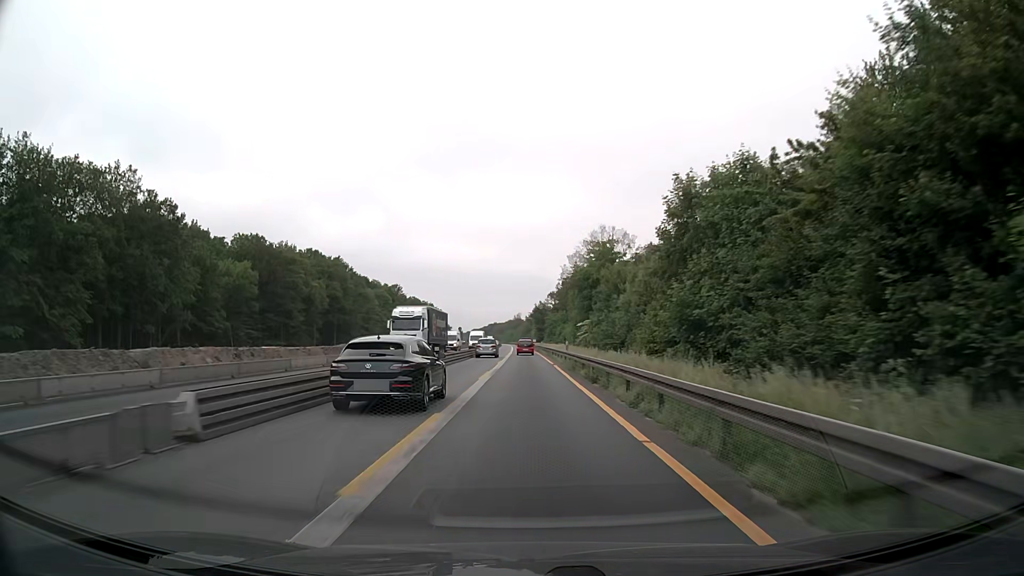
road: motorway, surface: asphalt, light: Day
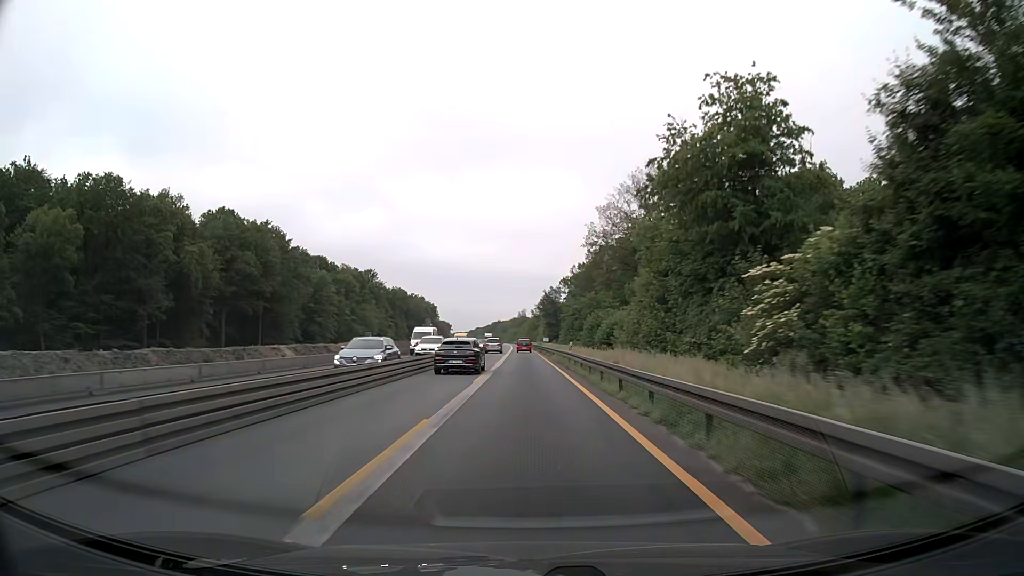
(-0.1, +51.7) m; 0°
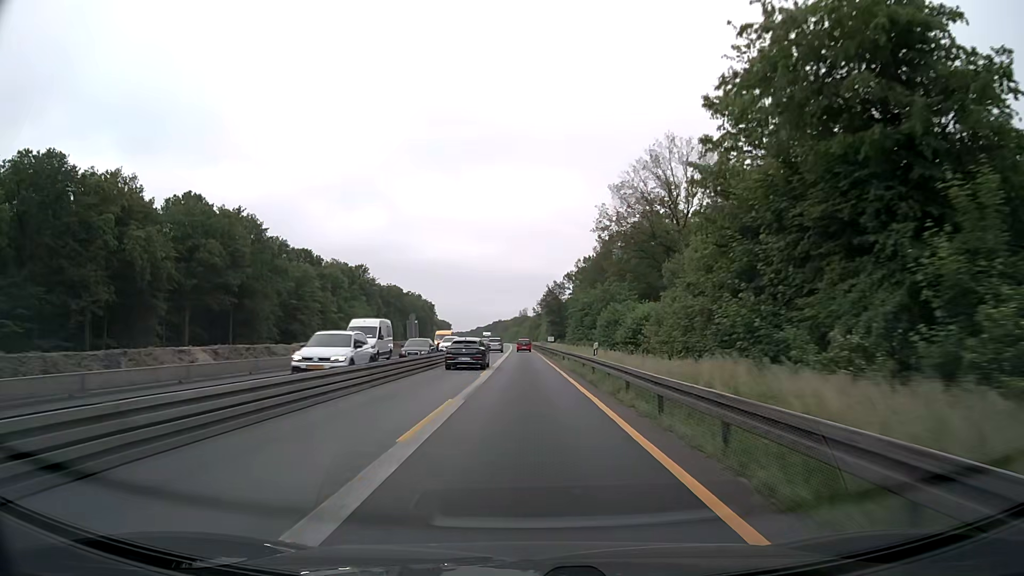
(0.0, +12.9) m; 0°
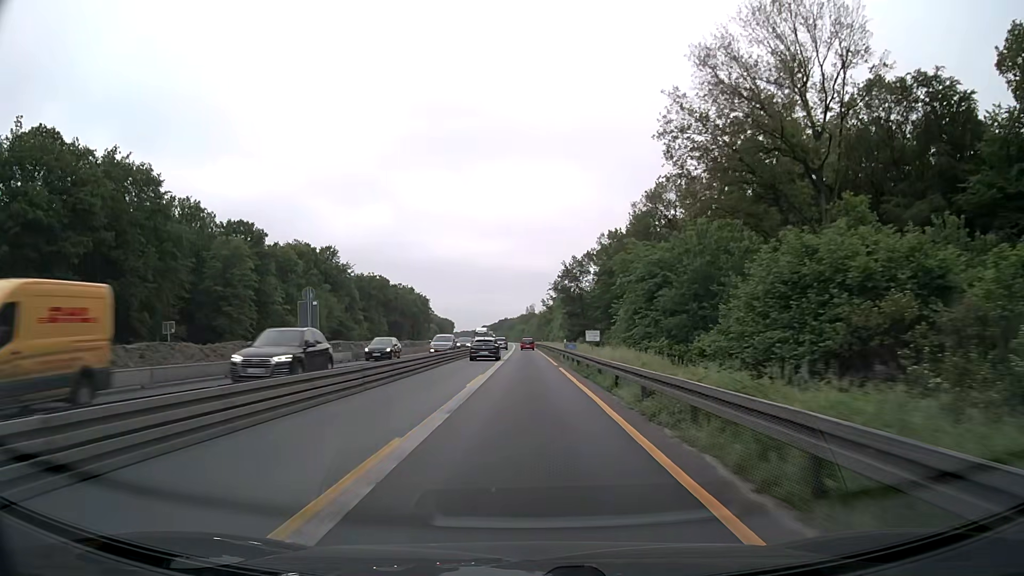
(-0.2, +38.7) m; -1°
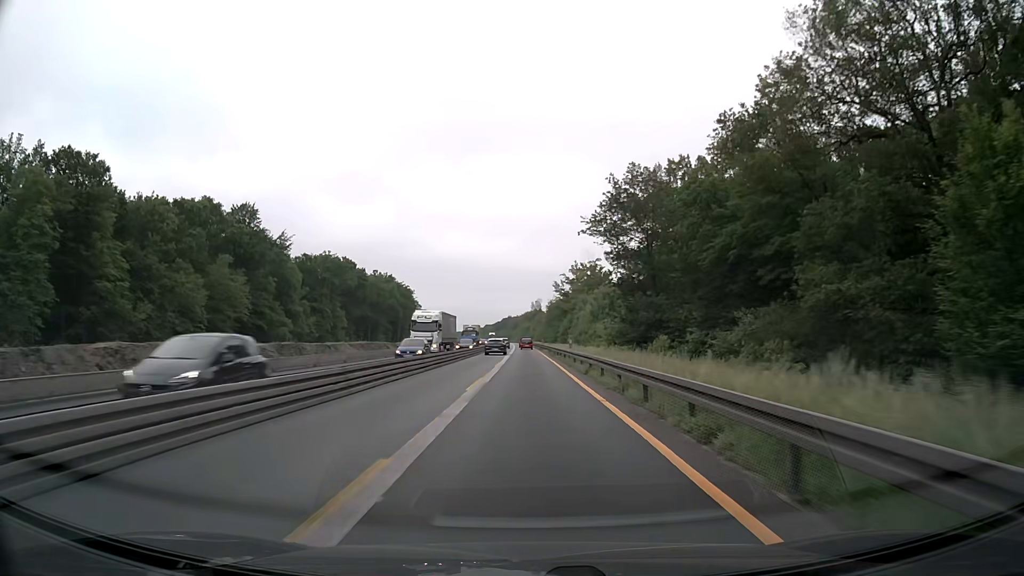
(-0.2, +51.6) m; 0°
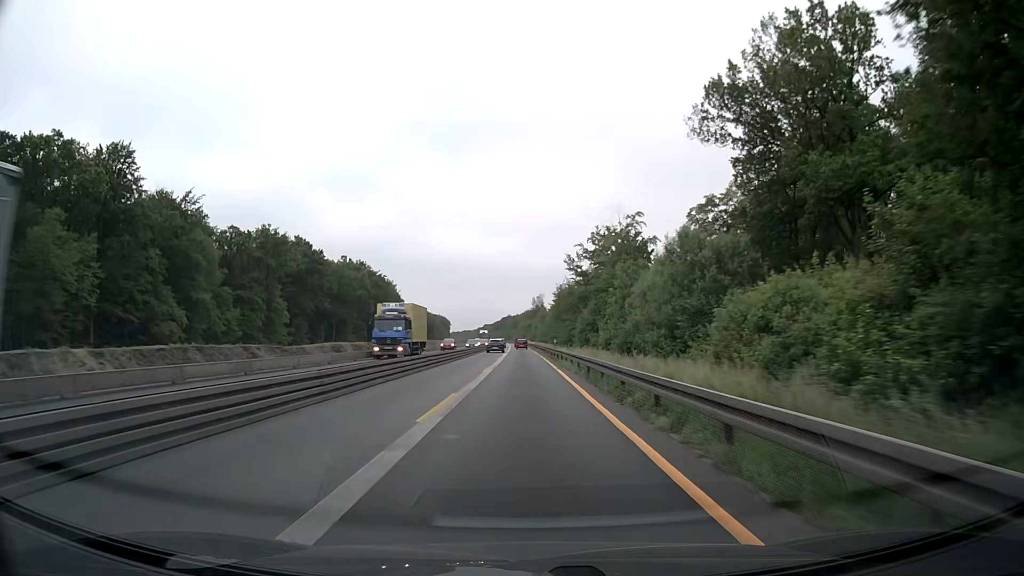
(+0.1, +38.7) m; 0°
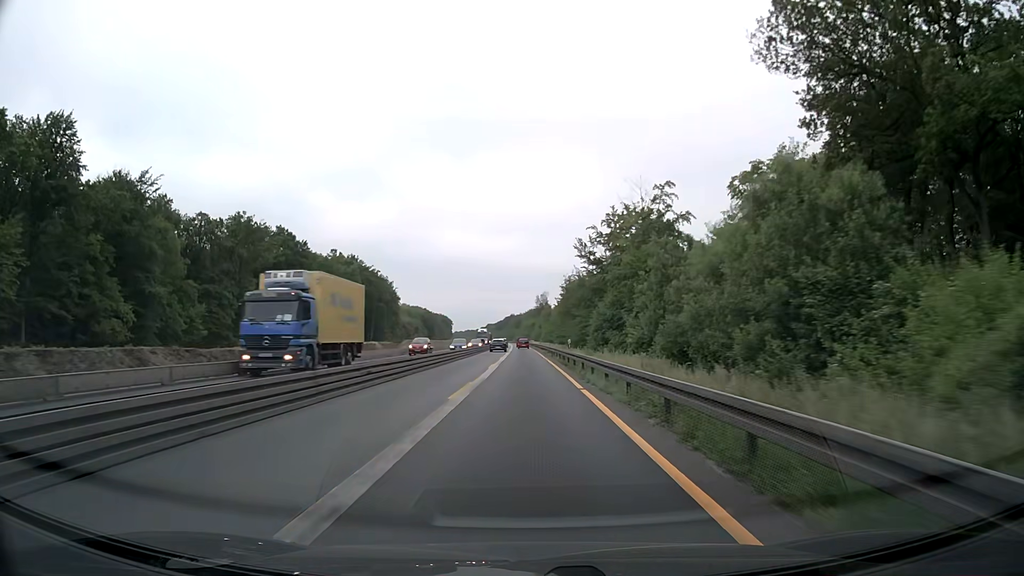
(0.0, +12.9) m; 0°
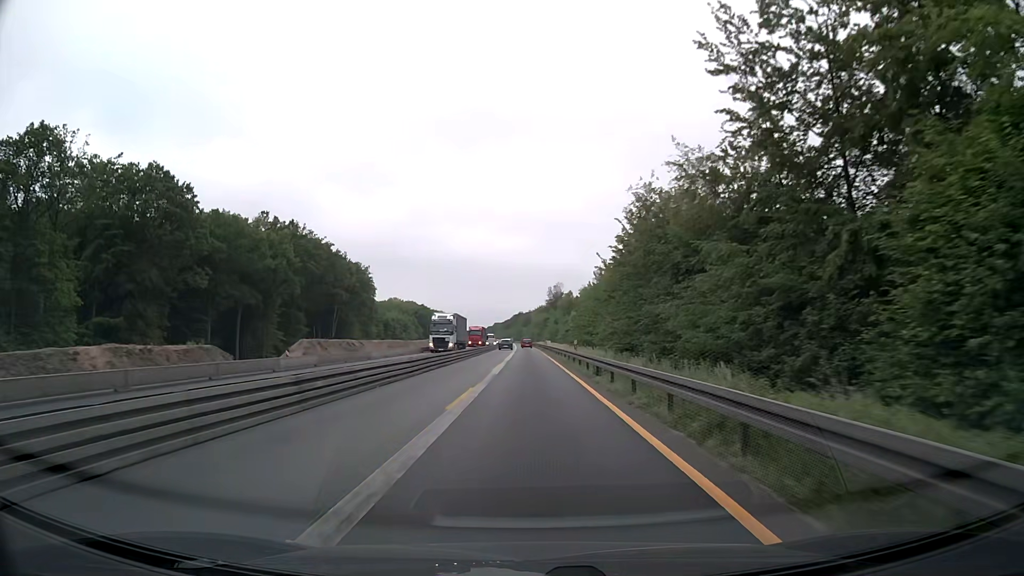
(-0.4, +51.5) m; -1°
(0, +10) (0, +20) (0, +30) (0, +40) (0, +50) (0, +60) (0, +70) (0, +80) (0, +90) (-1, +100) m
